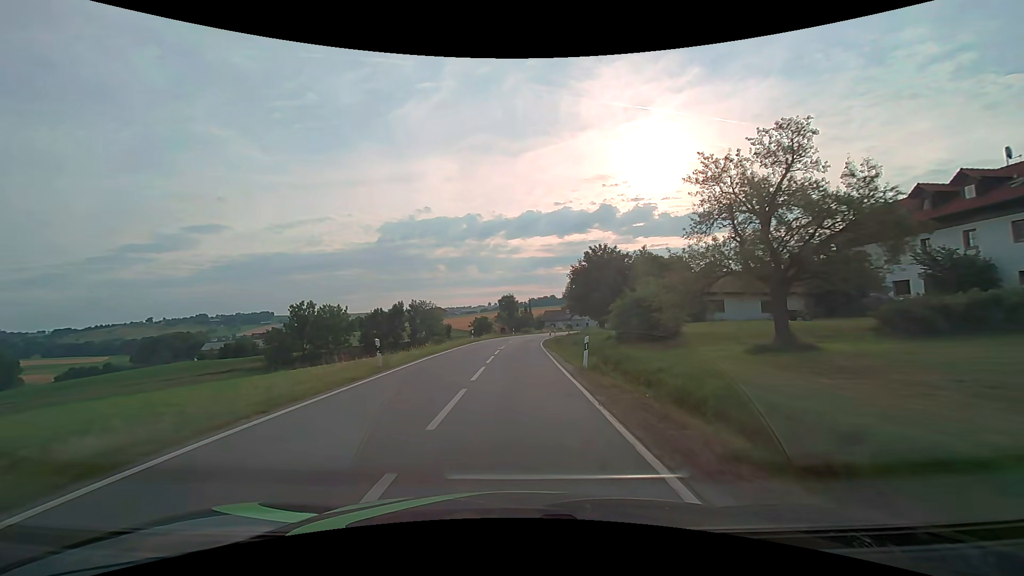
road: secondary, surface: asphalt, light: Day
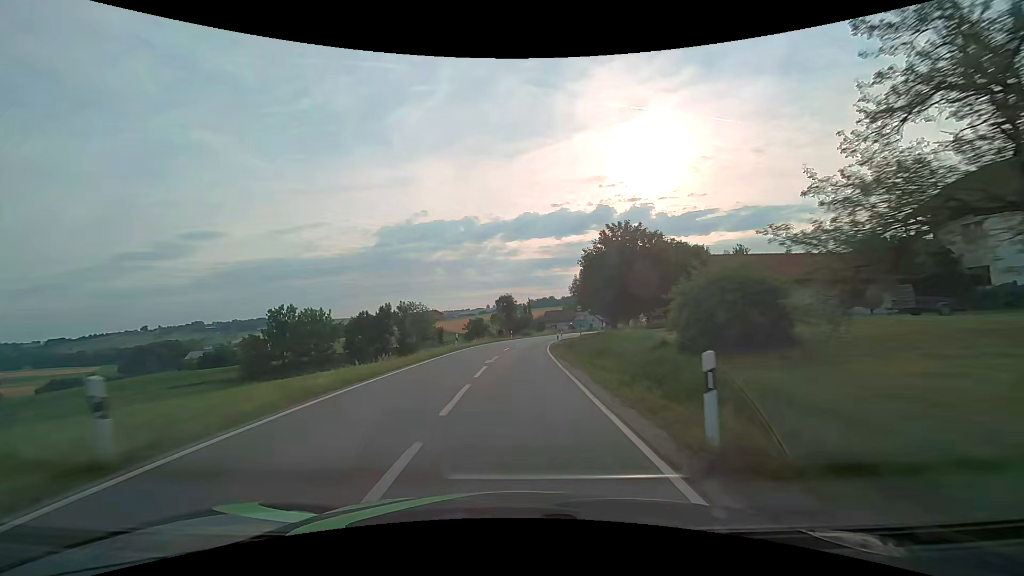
(0.0, +10.9) m; 0°
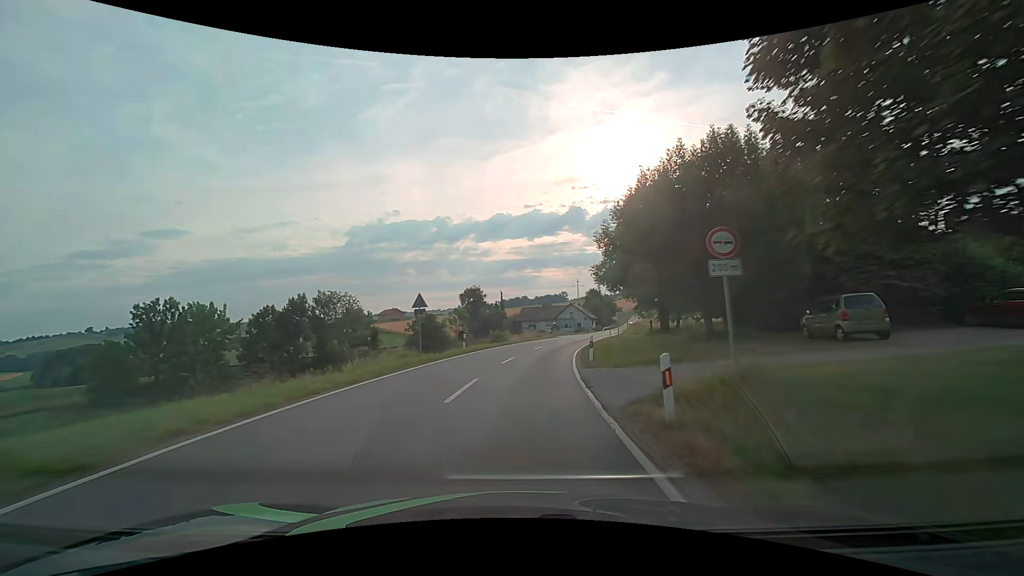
(+0.5, +32.4) m; +3°
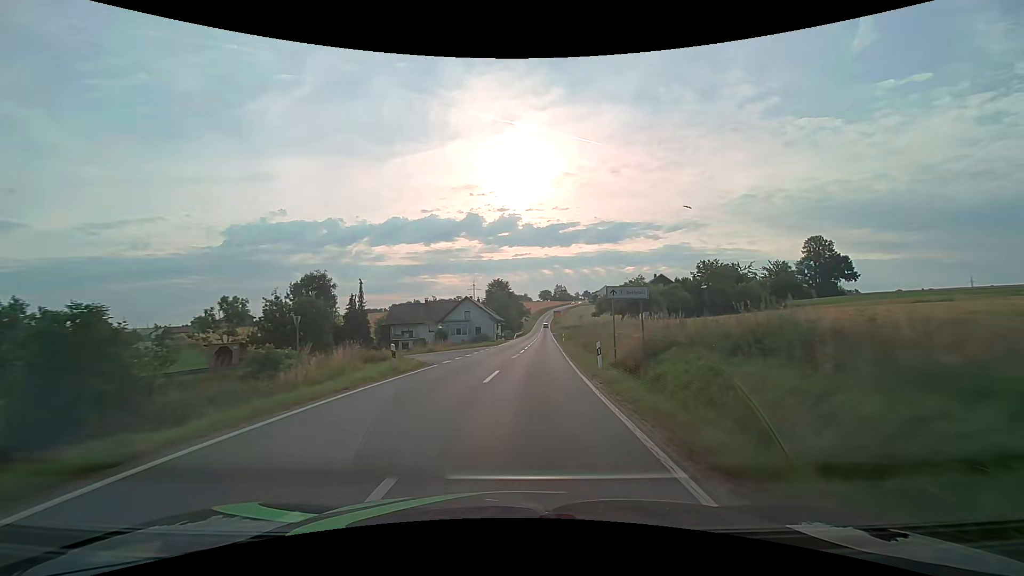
(+4.2, +42.6) m; +12°
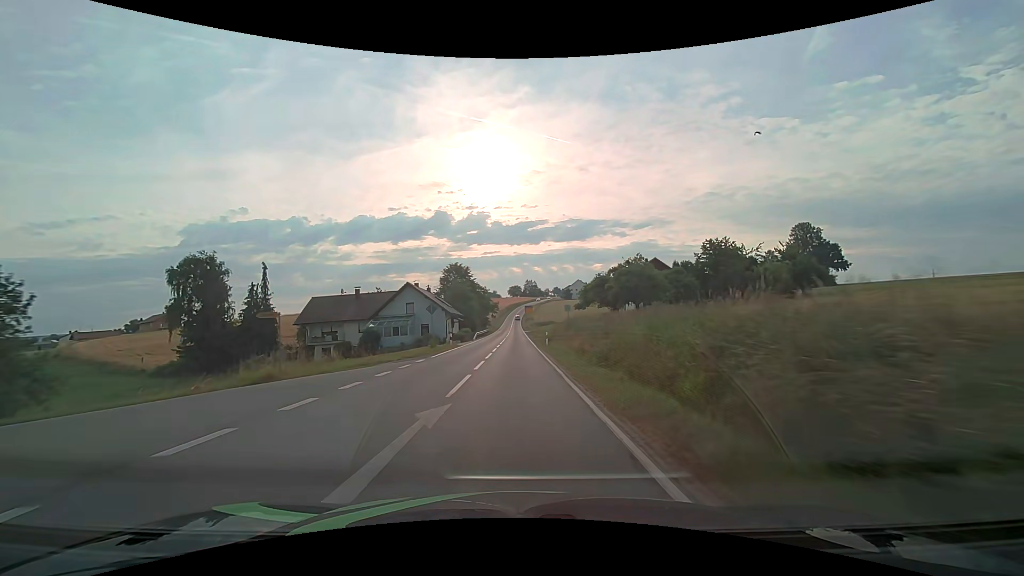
(+1.0, +21.4) m; +4°
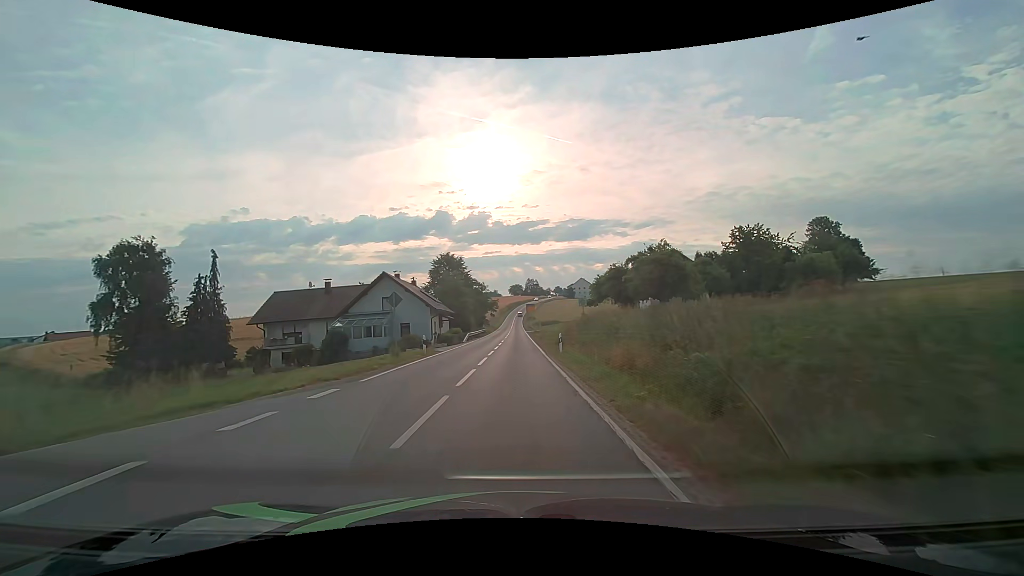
(0.0, +10.8) m; 0°
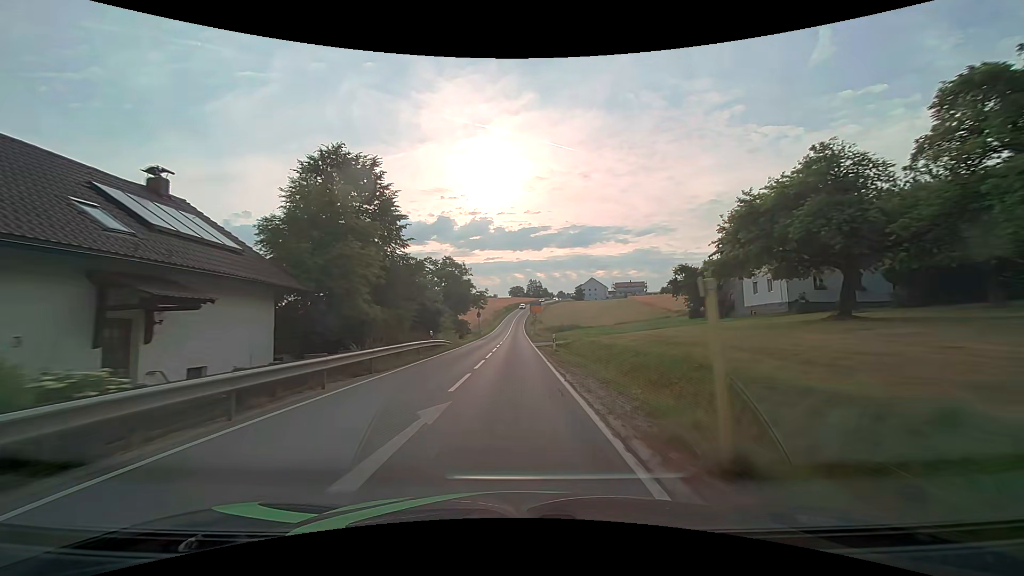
(0.0, +43.0) m; 0°
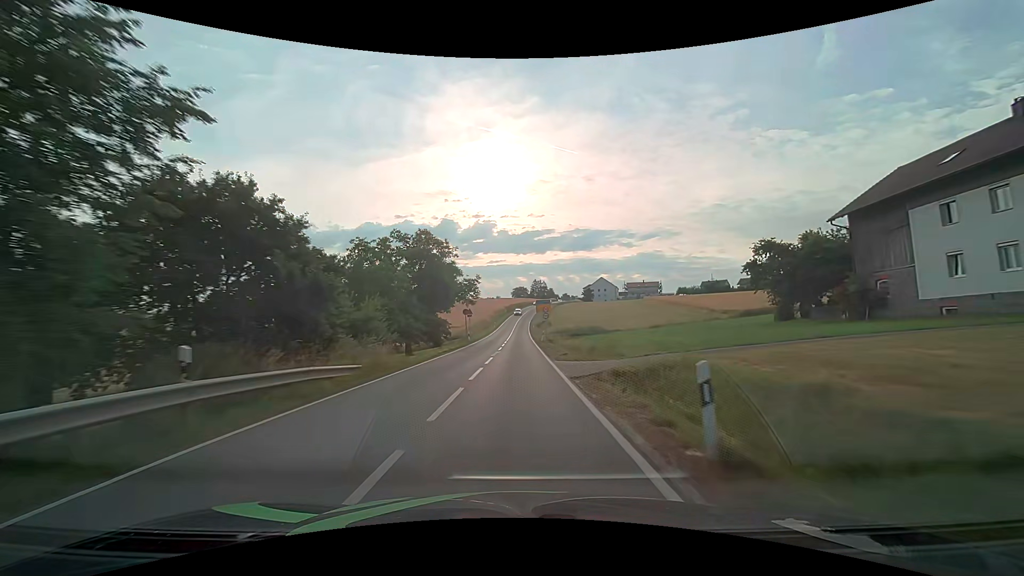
(-0.1, +21.4) m; 0°
(0, +10) (0, +20) (0, +30) (0, +40) (0, +50) (0, +60) (0, +70) (0, +80) (+1, +90) (+1, +100) m
